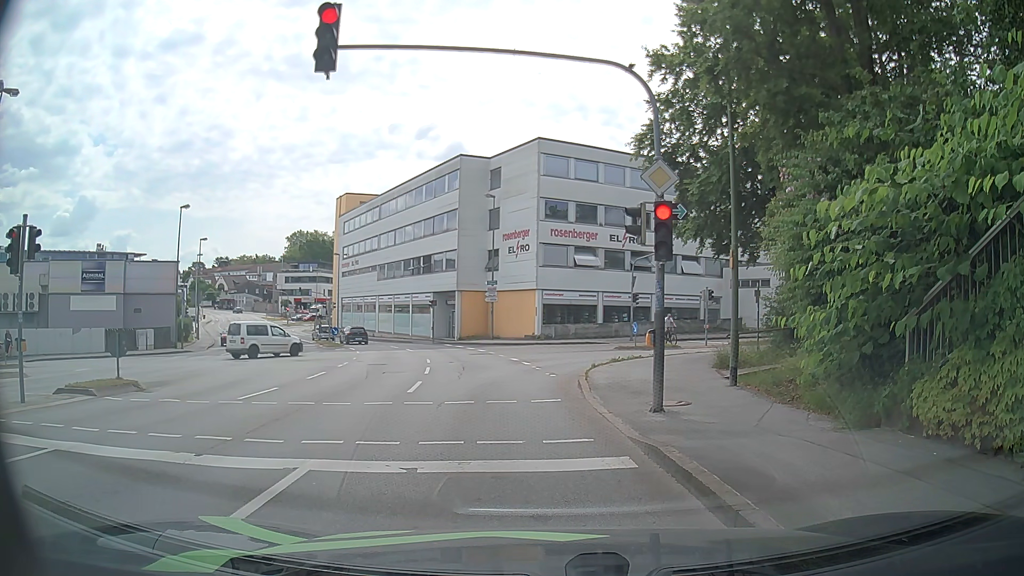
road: tertiary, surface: asphalt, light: Day
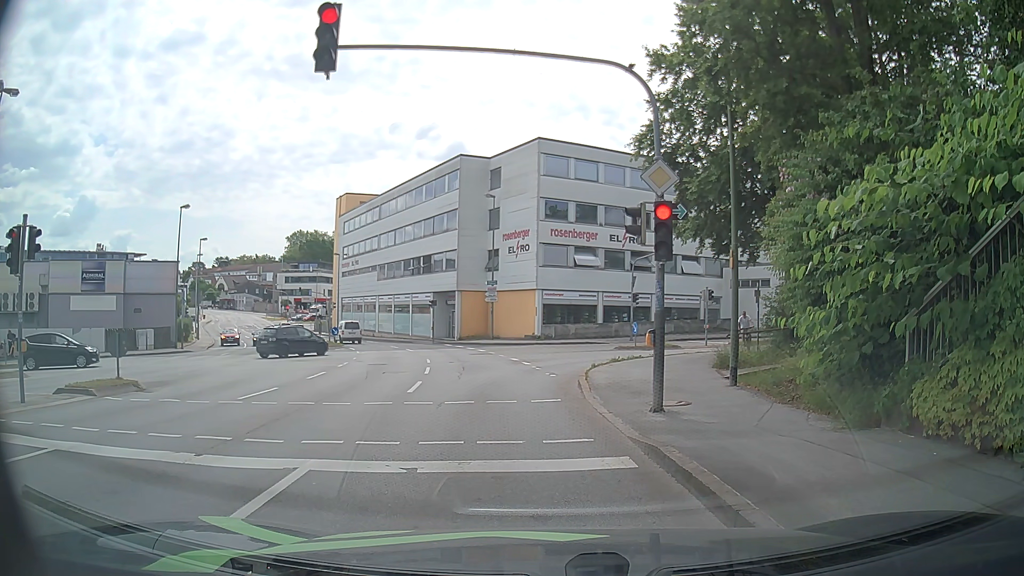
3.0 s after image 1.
(0.0, 0.0) m; 0°
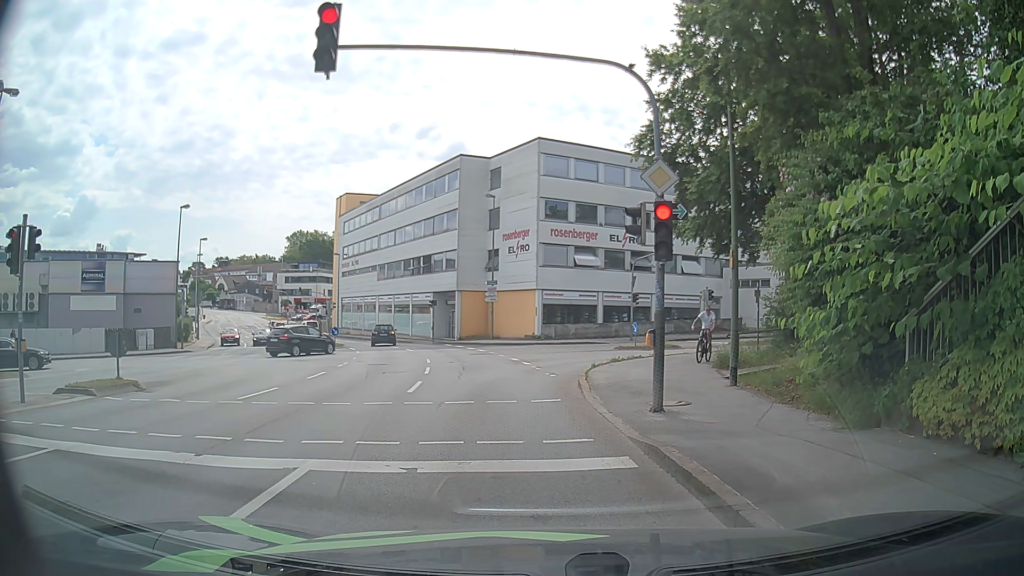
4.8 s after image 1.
(0.0, 0.0) m; 0°
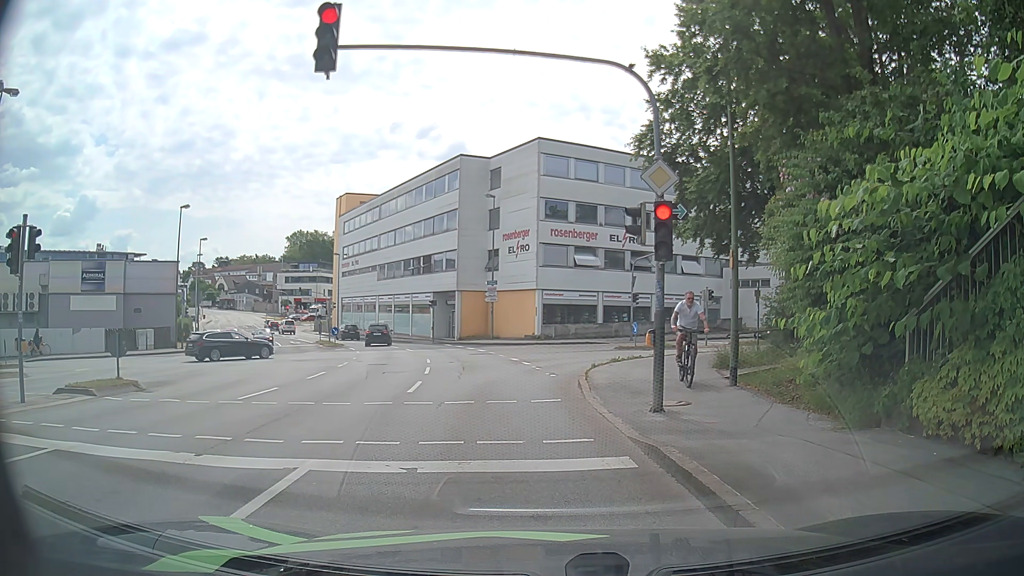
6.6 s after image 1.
(0.0, 0.0) m; 0°
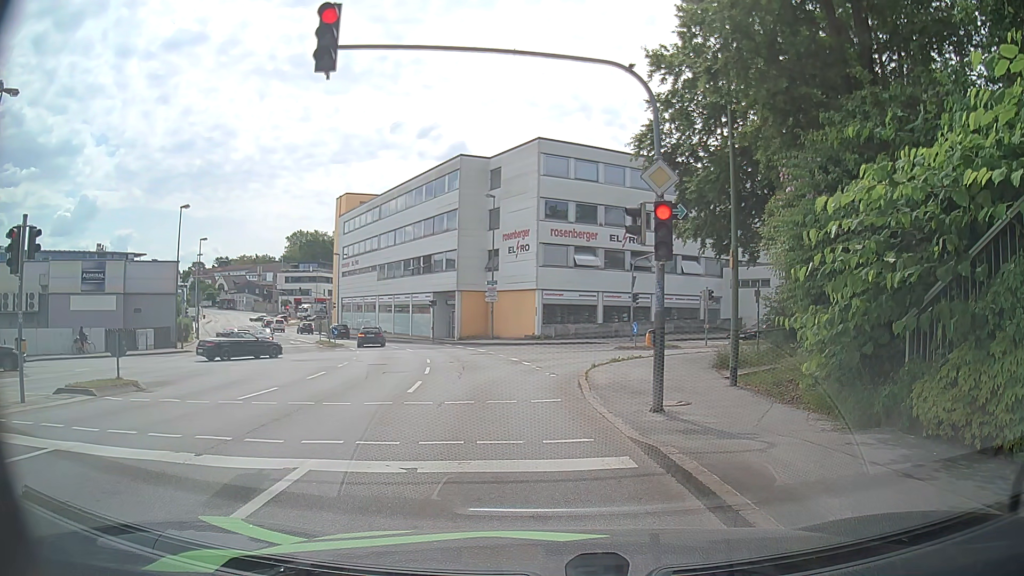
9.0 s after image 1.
(0.0, 0.0) m; 0°
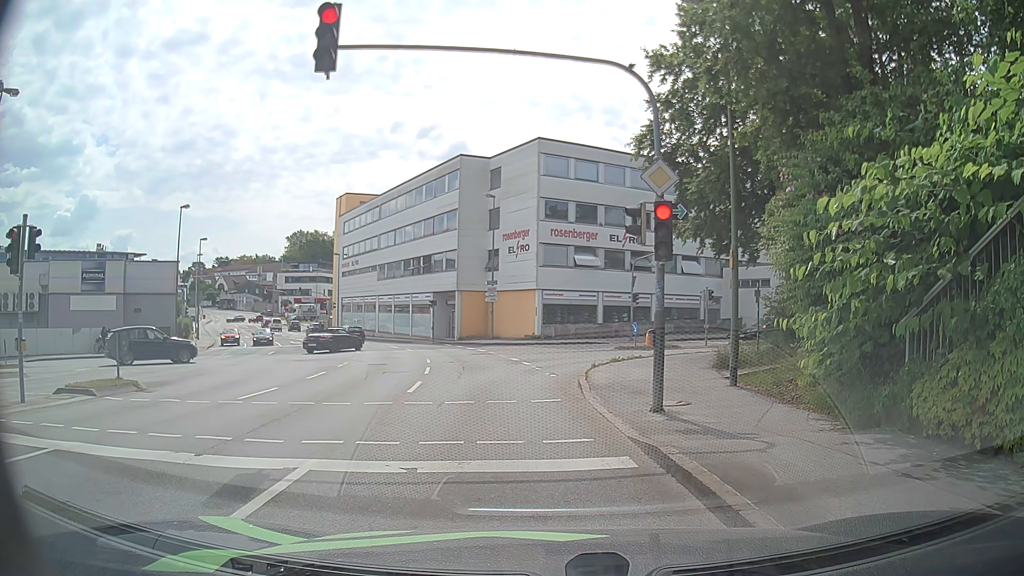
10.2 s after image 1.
(0.0, 0.0) m; 0°
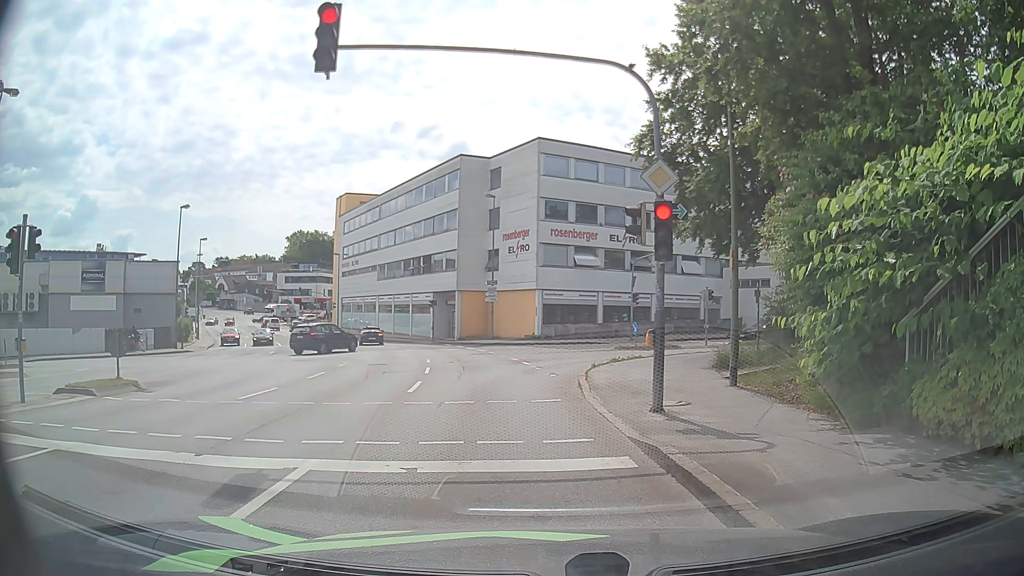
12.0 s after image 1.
(0.0, 0.0) m; 0°
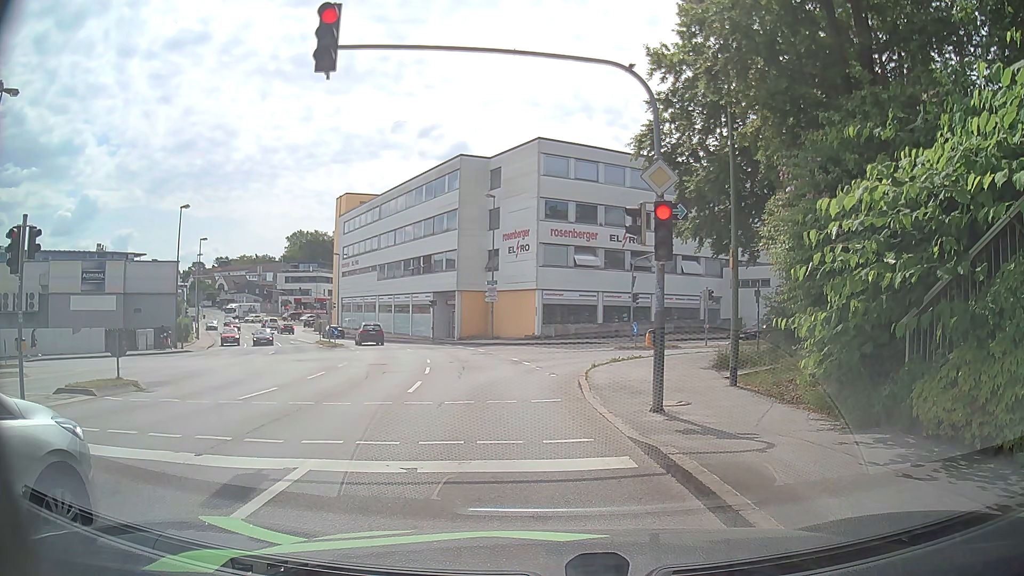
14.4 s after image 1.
(0.0, 0.0) m; 0°
(-1, +10) (-2, +20) (-3, +30) (-6, +39) (-10, +49) (-15, +57) (-20, +66) (-25, +74) (-31, +83) (-36, +91) m
